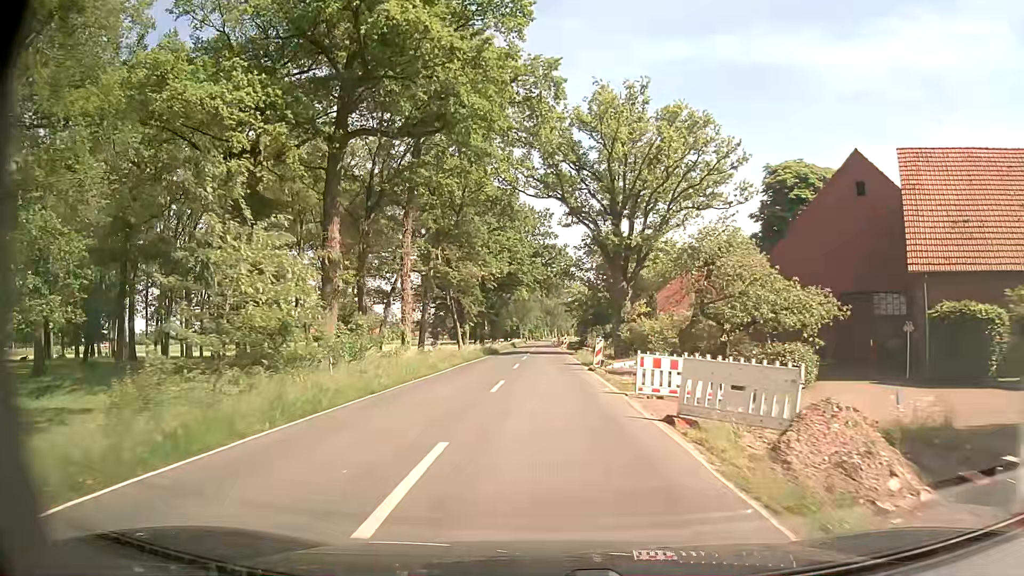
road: secondary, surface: asphalt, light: Day
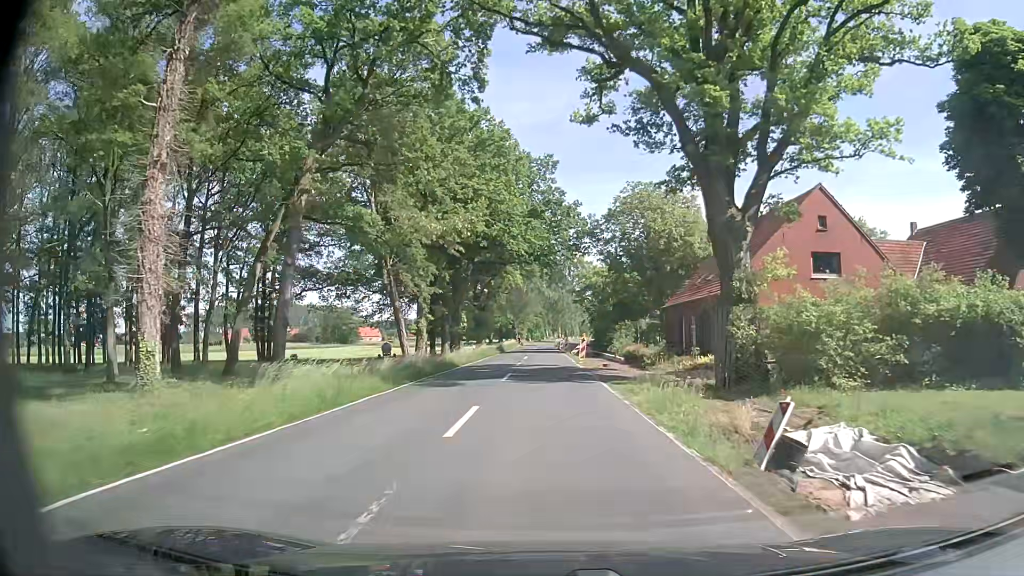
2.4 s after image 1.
(+0.2, +30.6) m; 0°
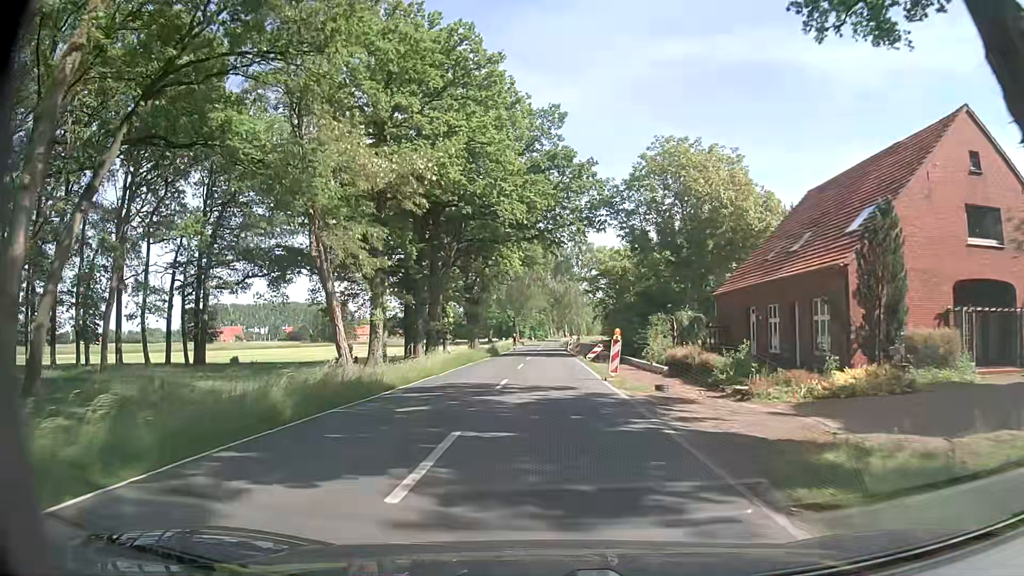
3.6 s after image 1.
(-0.1, +15.3) m; -1°
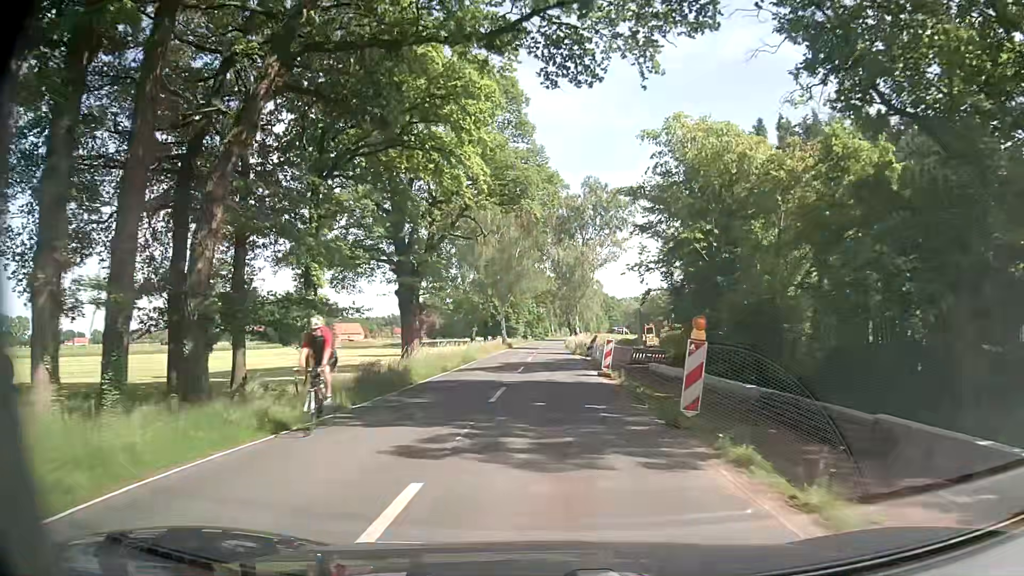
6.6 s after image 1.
(+0.8, +38.4) m; +2°
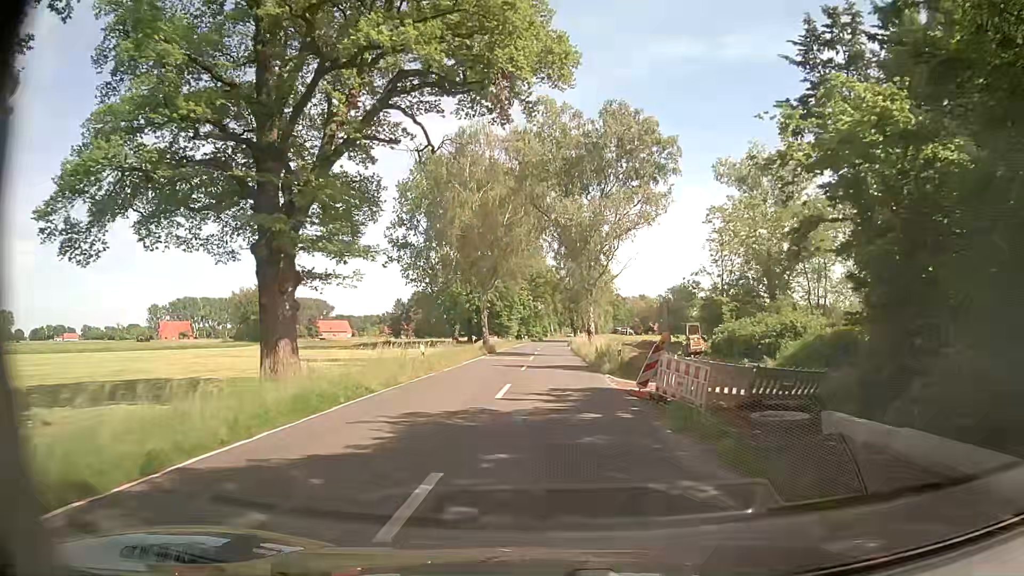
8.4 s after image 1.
(-0.1, +23.0) m; -1°
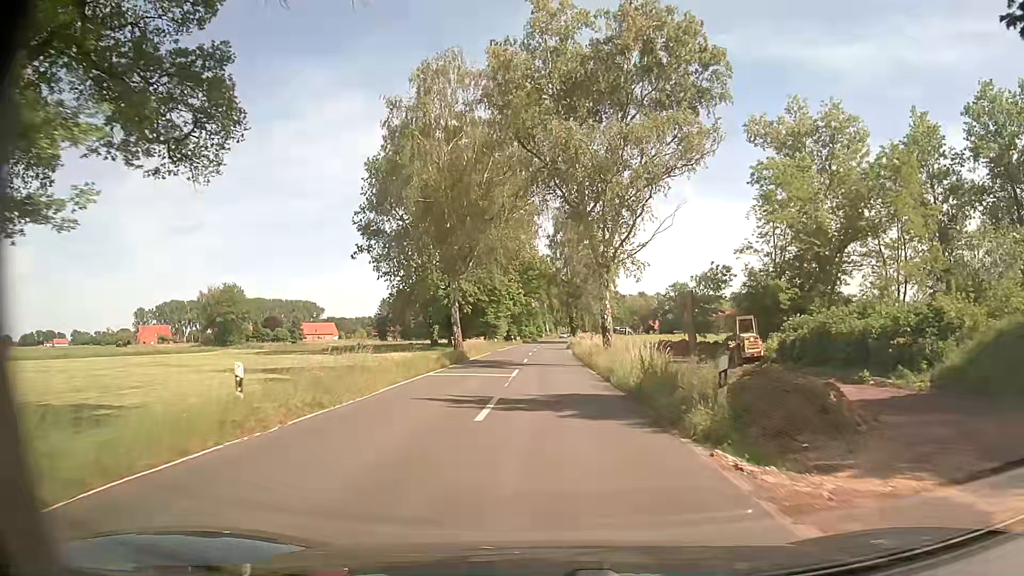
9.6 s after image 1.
(+0.1, +15.3) m; +1°
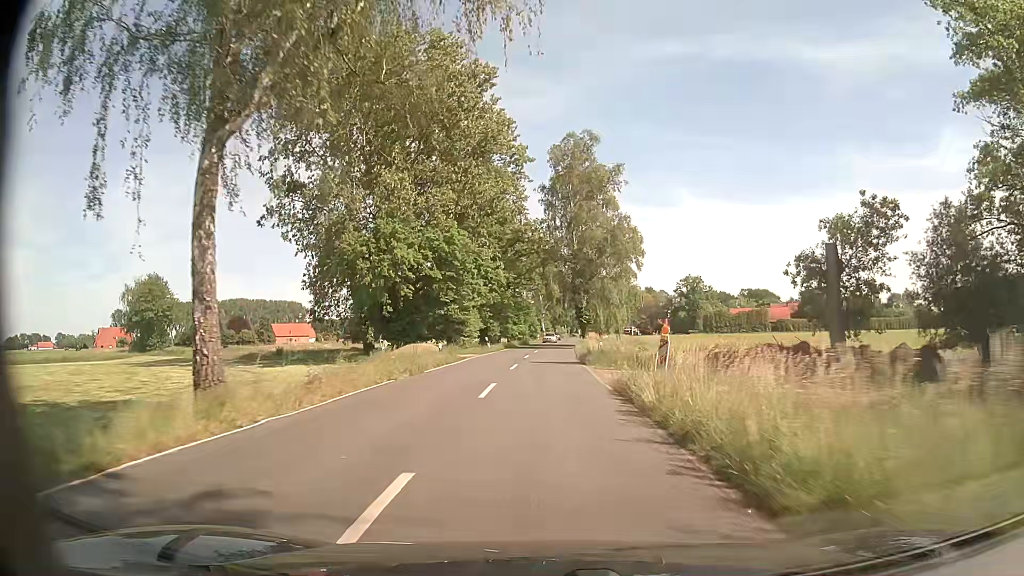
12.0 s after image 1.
(-0.2, +31.5) m; -1°
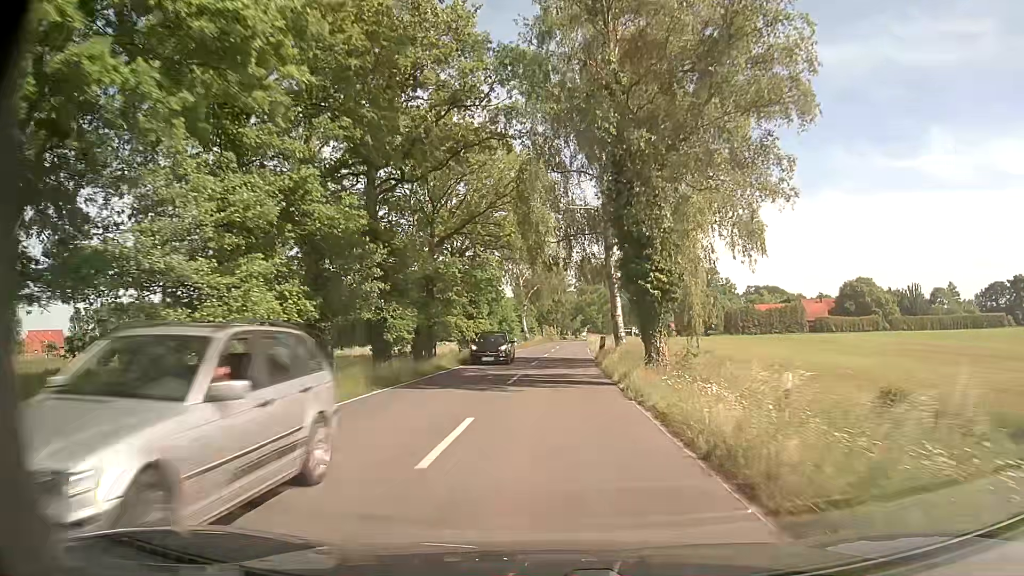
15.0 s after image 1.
(+0.3, +42.7) m; +1°
(0, +10) (0, +20) (+1, +30) (+1, +40) (+1, +50) (+2, +60) (+2, +70) (+3, +80) (+3, +90) (+4, +100) m
